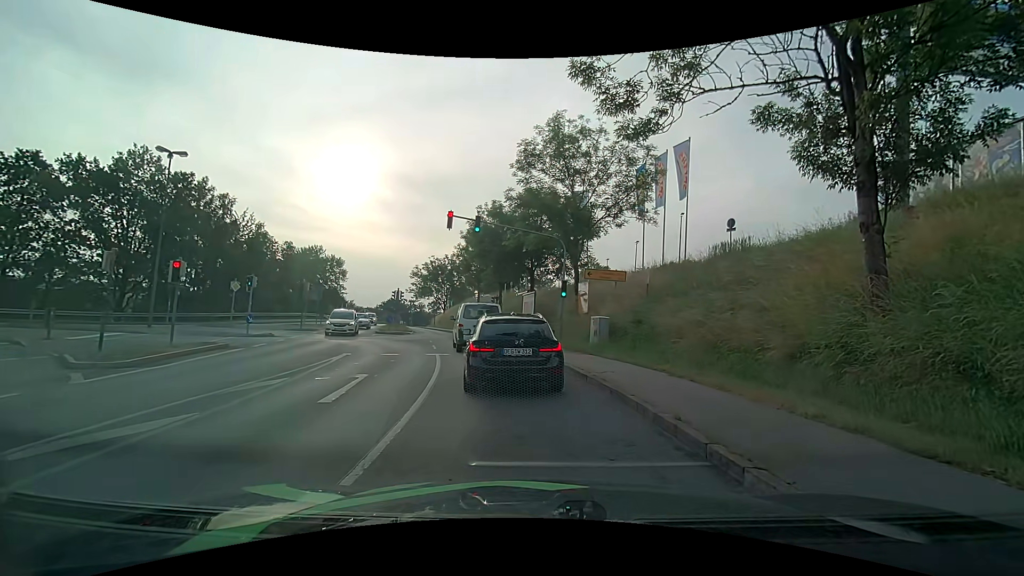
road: tertiary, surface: asphalt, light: Day
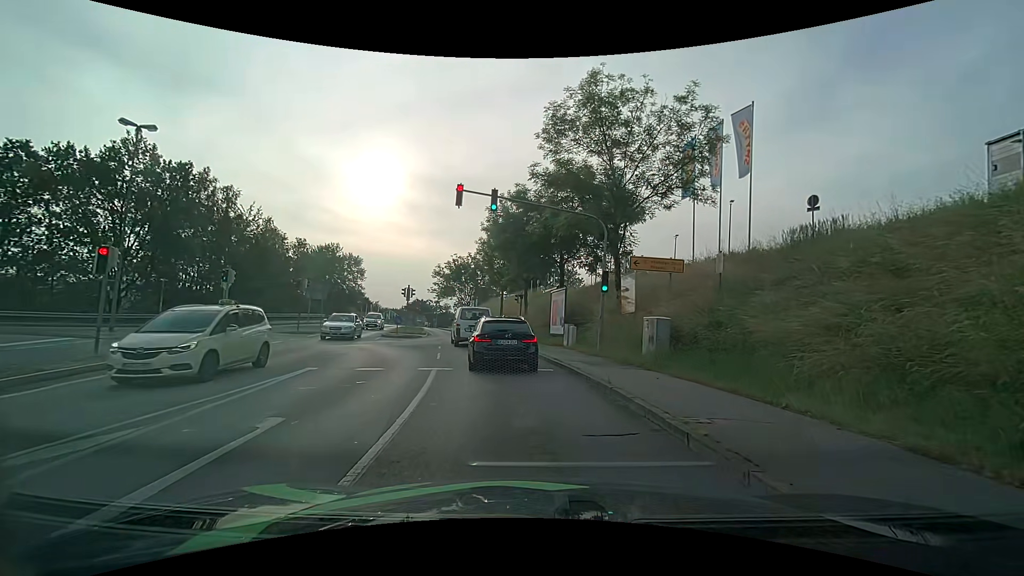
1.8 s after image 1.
(-0.1, +5.6) m; -2°
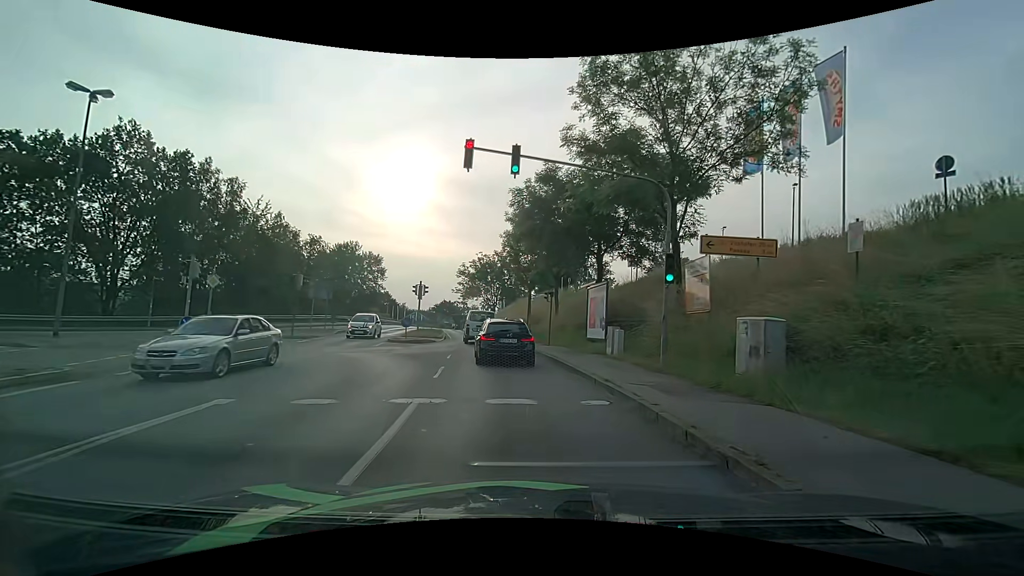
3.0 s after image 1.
(-0.2, +5.3) m; -4°
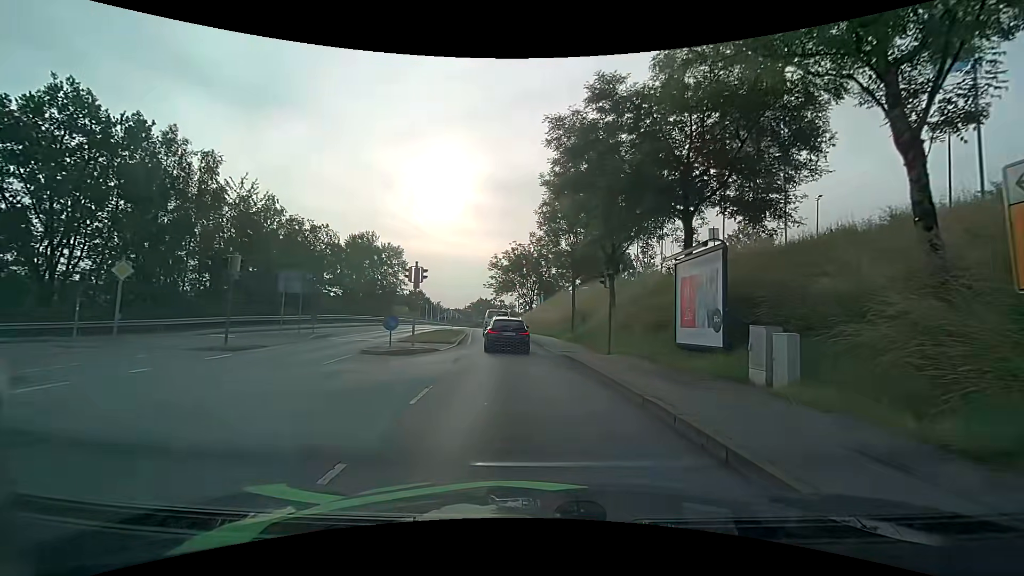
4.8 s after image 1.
(-0.4, +10.2) m; -5°
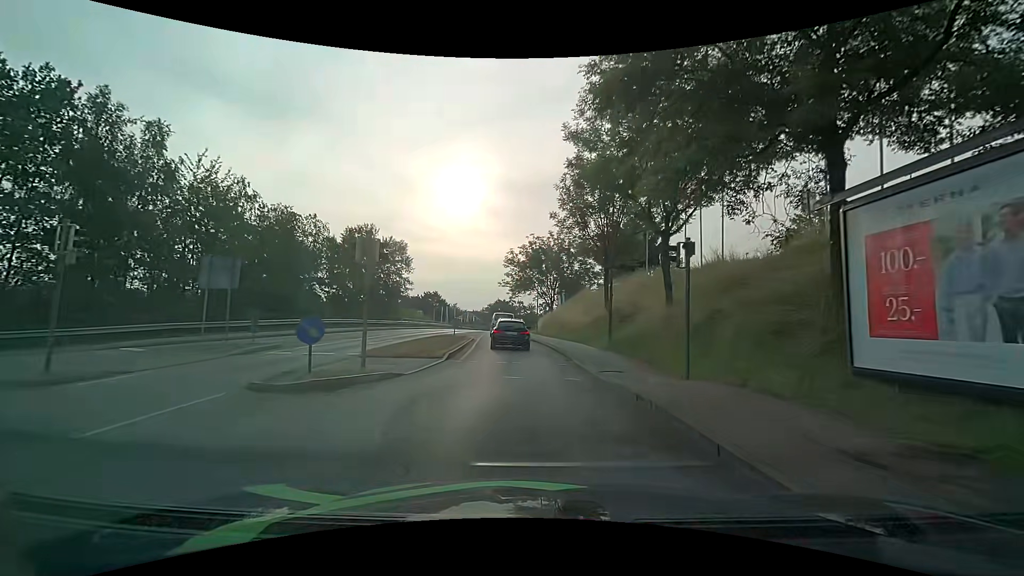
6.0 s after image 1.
(-0.2, +8.2) m; -2°
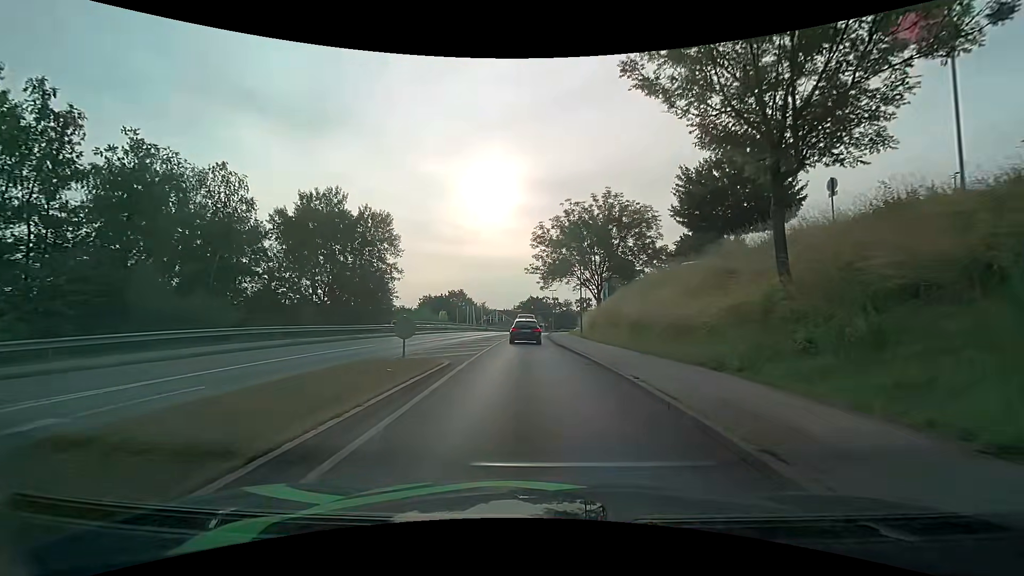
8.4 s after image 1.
(-0.8, +18.9) m; -4°
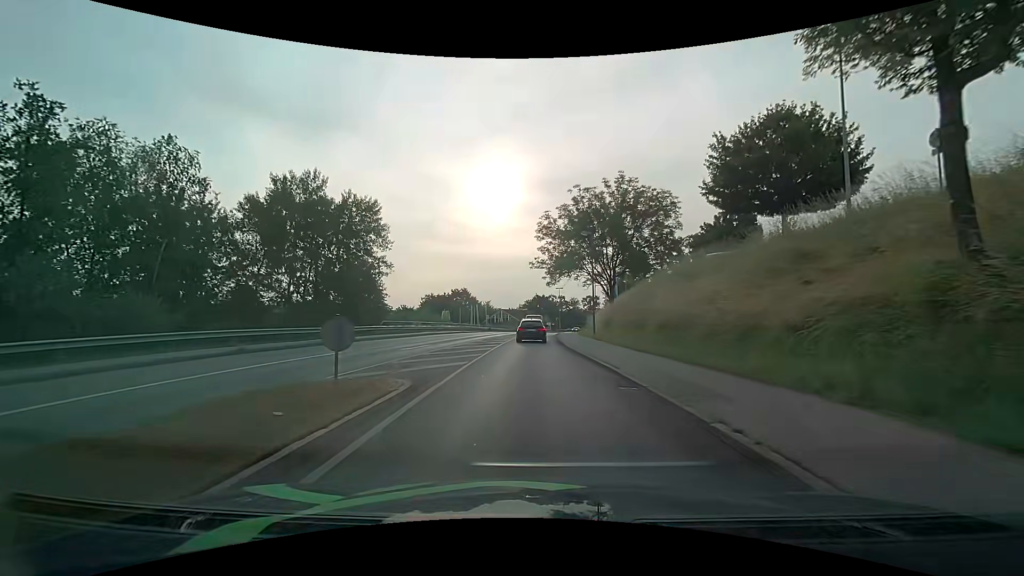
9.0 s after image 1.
(0.0, +5.0) m; -1°
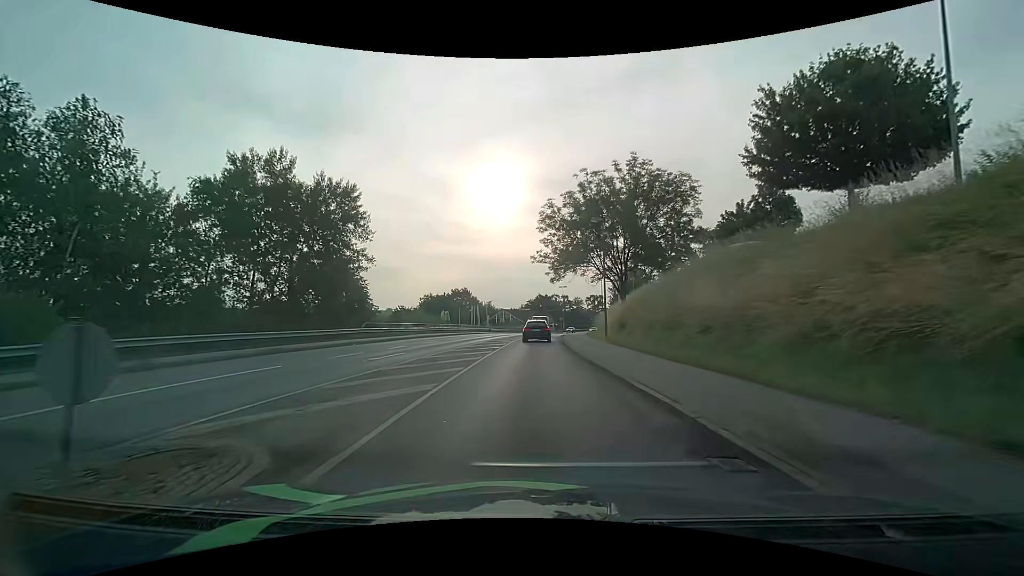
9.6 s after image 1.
(0.0, +5.0) m; -1°
(0, +10) (0, +20) (0, +30) (0, +40) (+1, +50) (+2, +60) (+4, +70) (+5, +80) (+7, +89) (+8, +99) m
